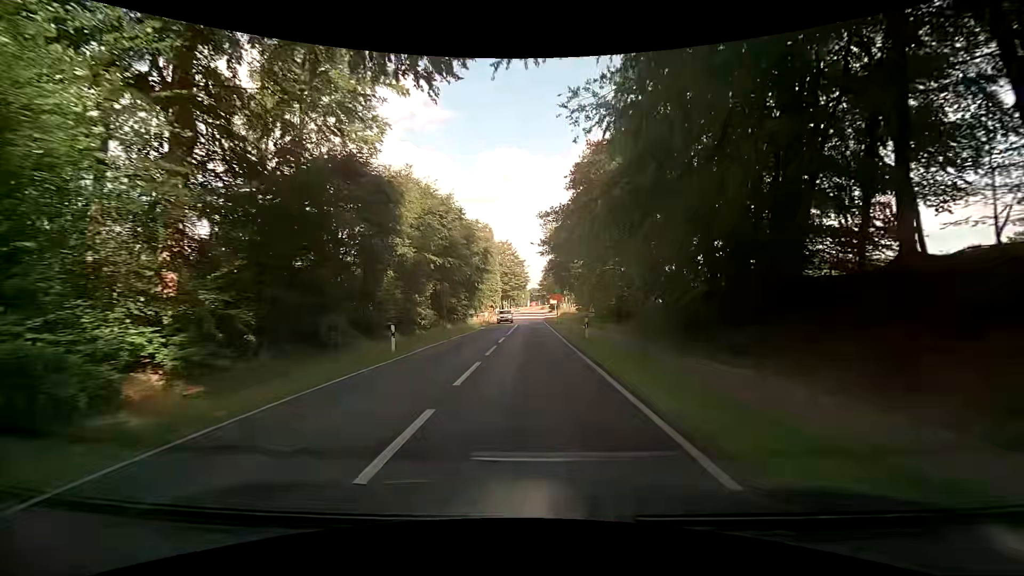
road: secondary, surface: asphalt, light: Day
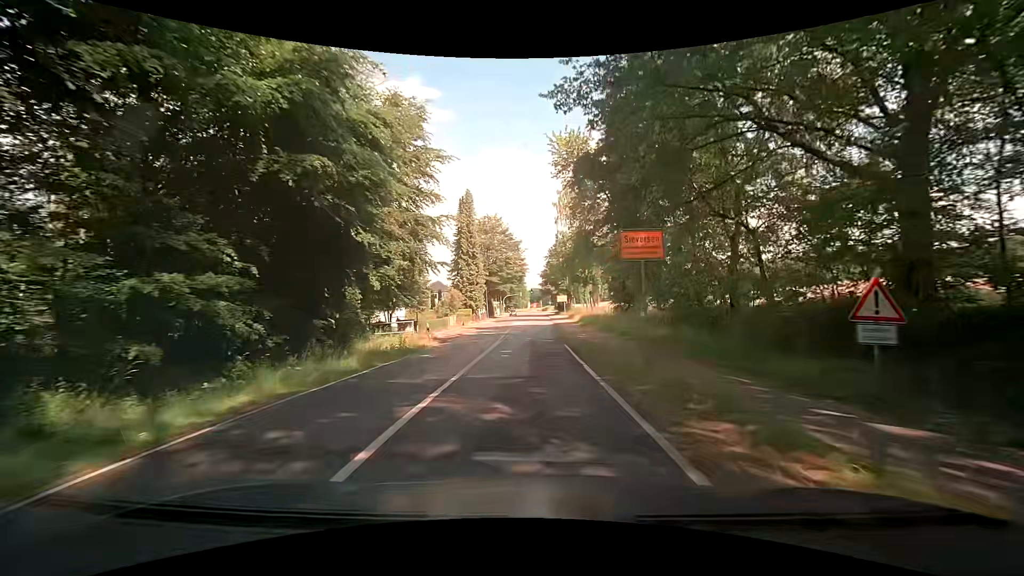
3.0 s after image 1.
(-0.8, +39.1) m; -1°
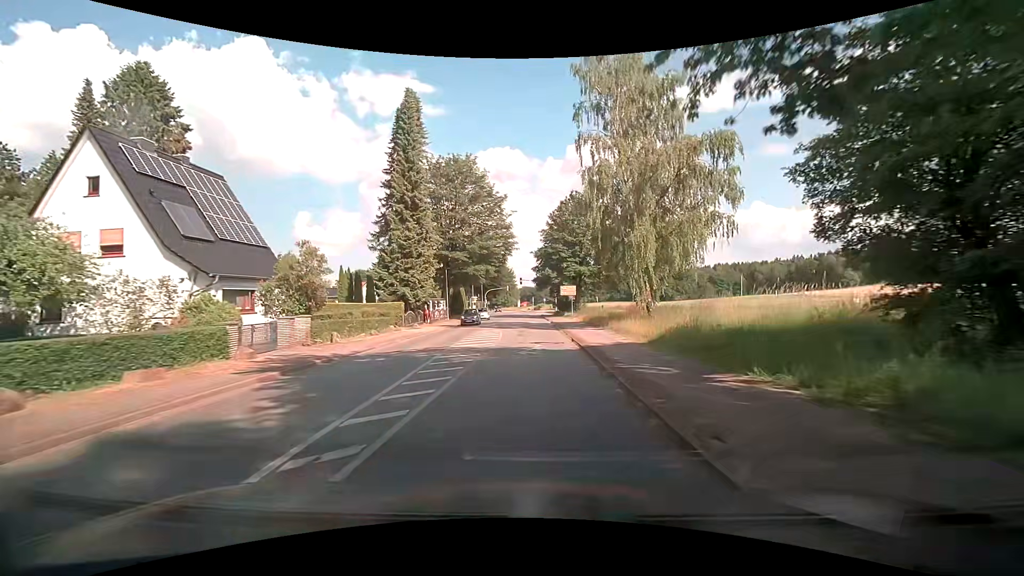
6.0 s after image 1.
(0.0, +35.0) m; +1°
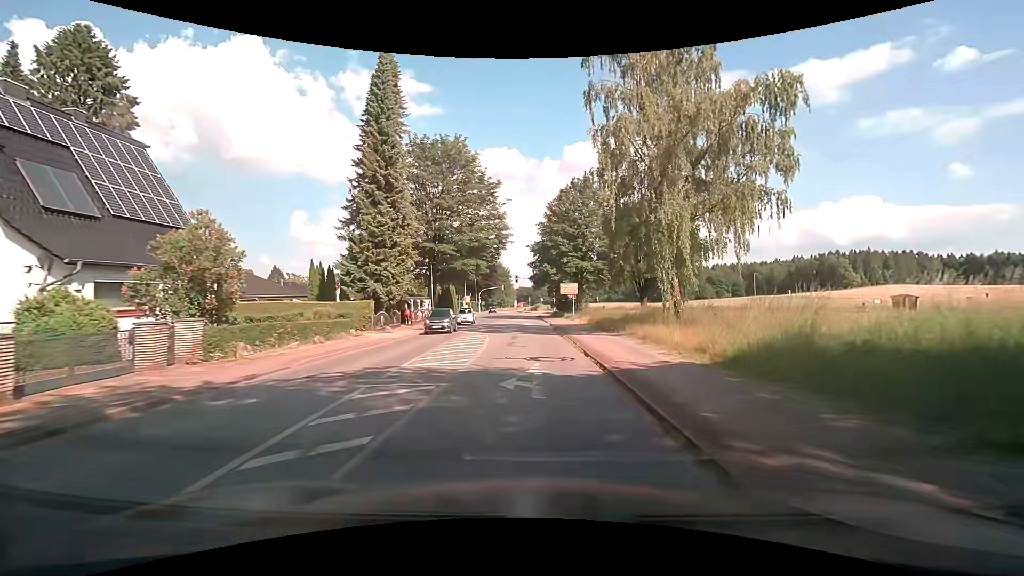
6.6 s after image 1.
(0.0, +6.5) m; +1°
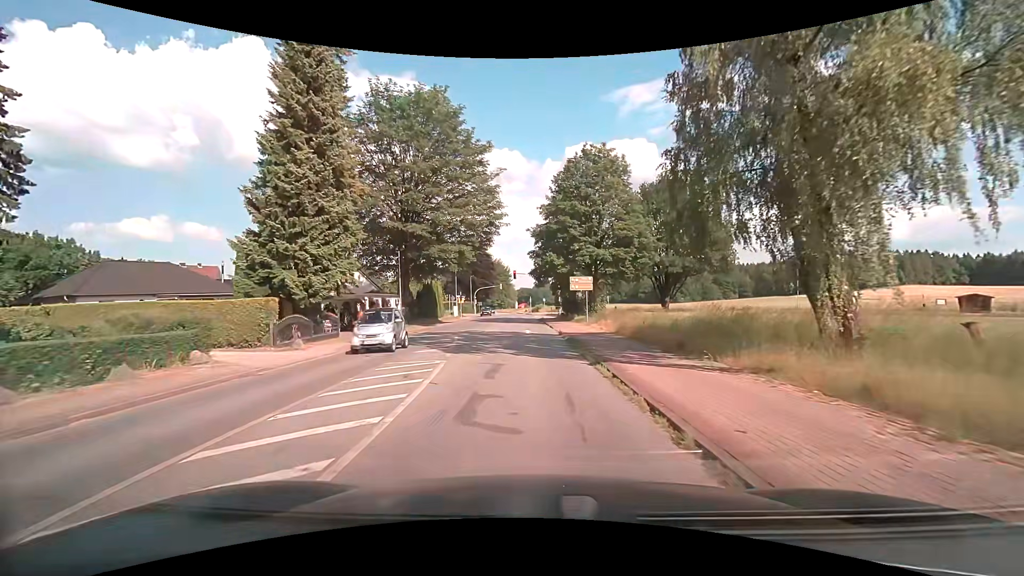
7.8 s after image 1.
(0.0, +12.3) m; 0°
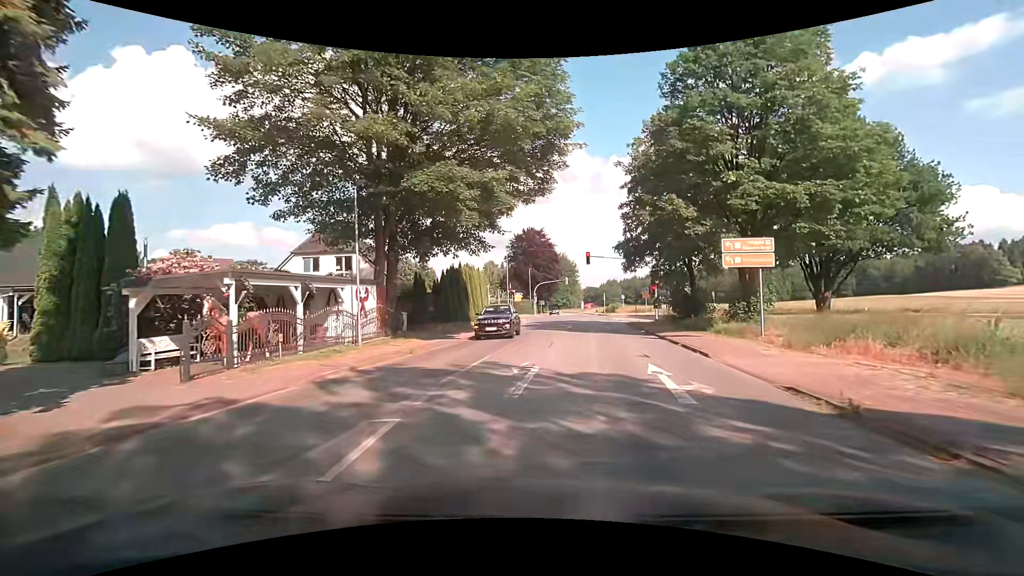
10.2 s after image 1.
(-1.3, +20.3) m; -7°
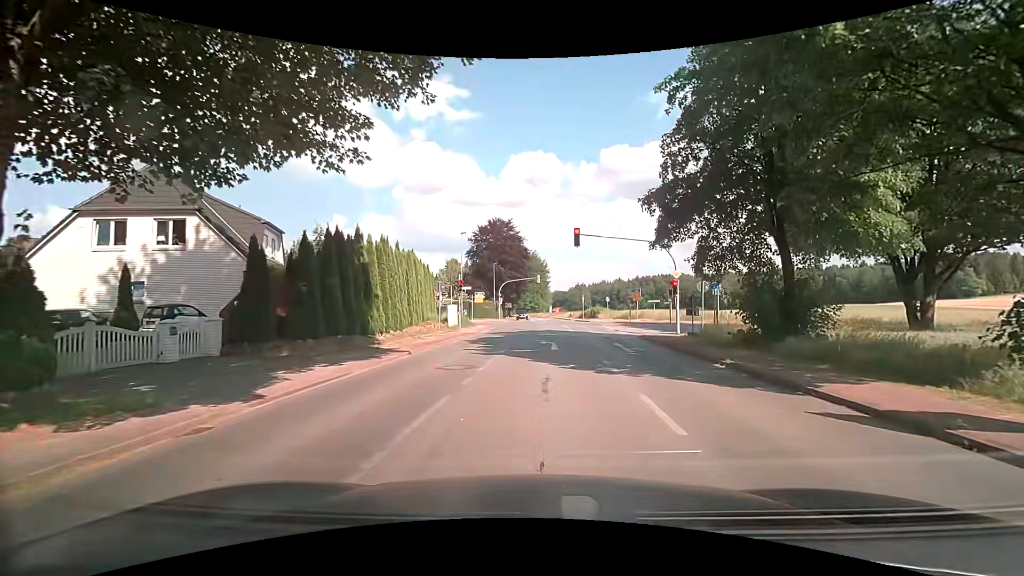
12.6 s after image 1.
(+0.1, +15.7) m; +3°
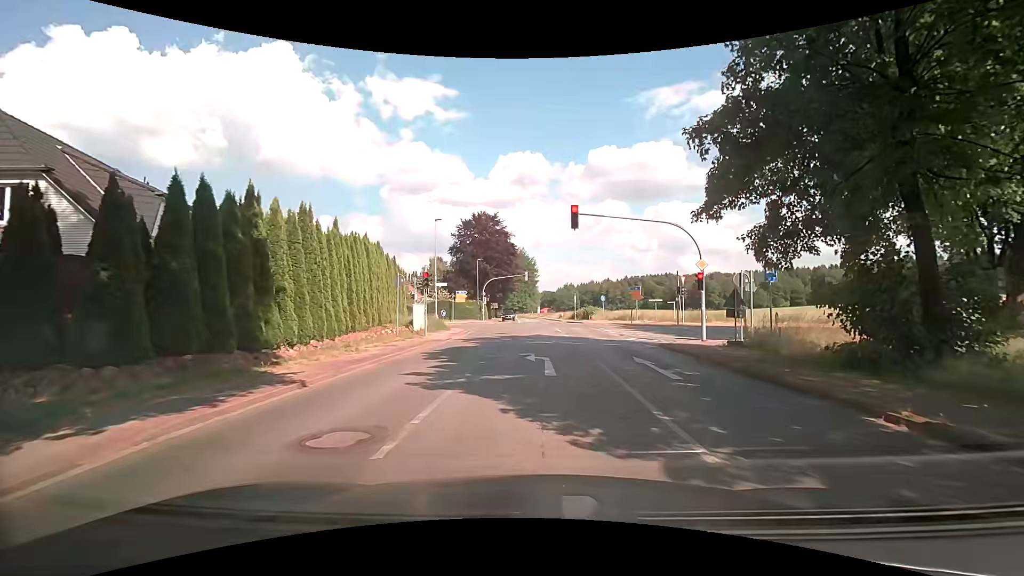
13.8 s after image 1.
(0.0, +6.6) m; +2°
(0, +10) (0, +20) (+1, +30) (0, +40) (-3, +49) (-10, +57) (-19, +59) (-29, +61) (-39, +64) (-48, +68) m
